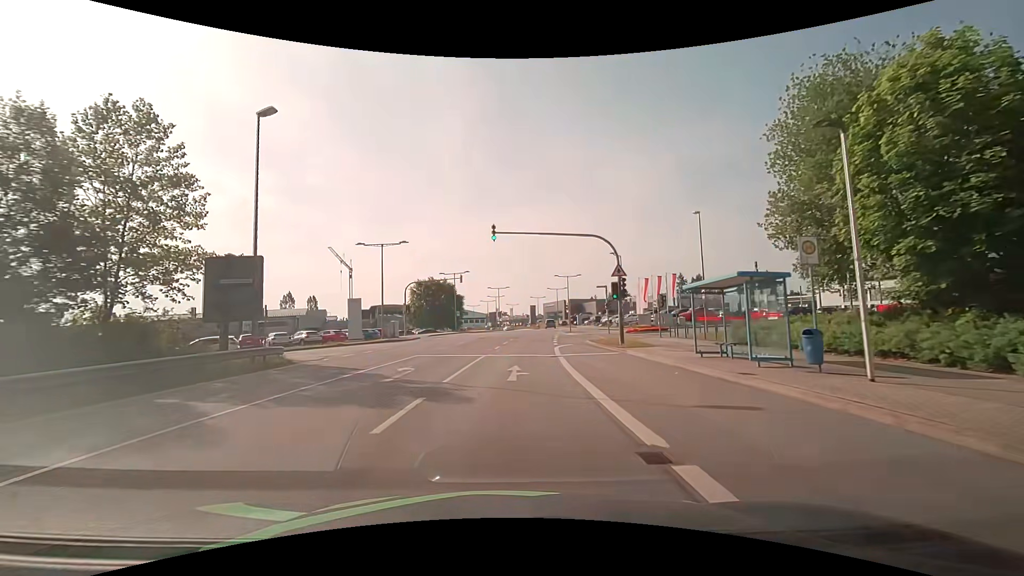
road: secondary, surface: asphalt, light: Day
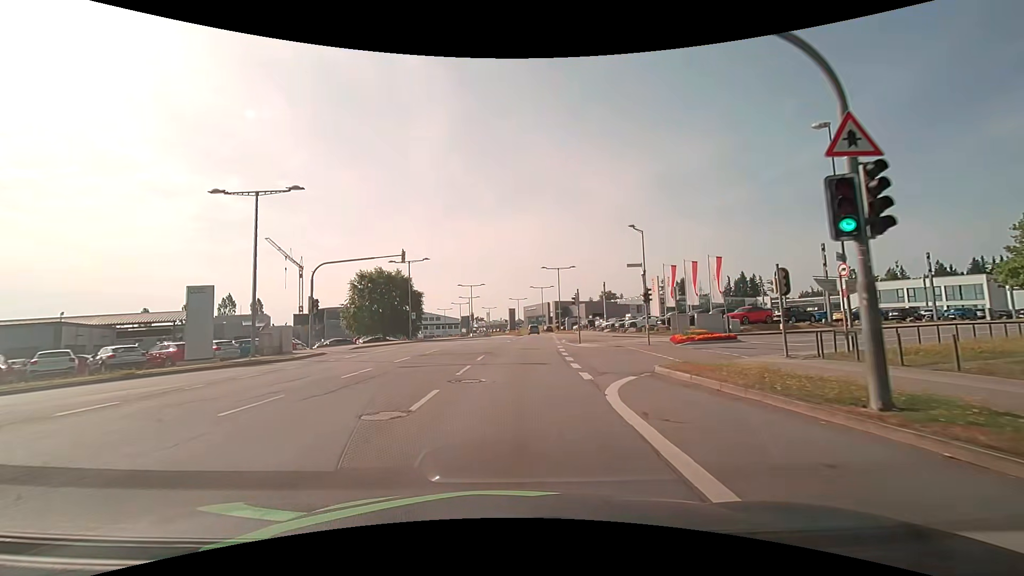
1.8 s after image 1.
(+0.5, +19.7) m; +3°
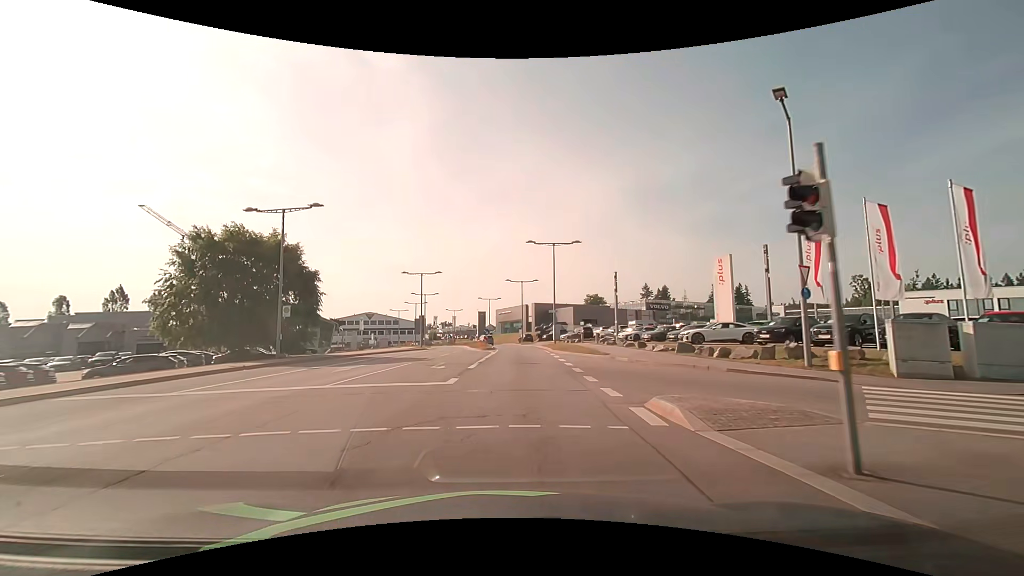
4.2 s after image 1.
(+0.5, +26.3) m; +3°
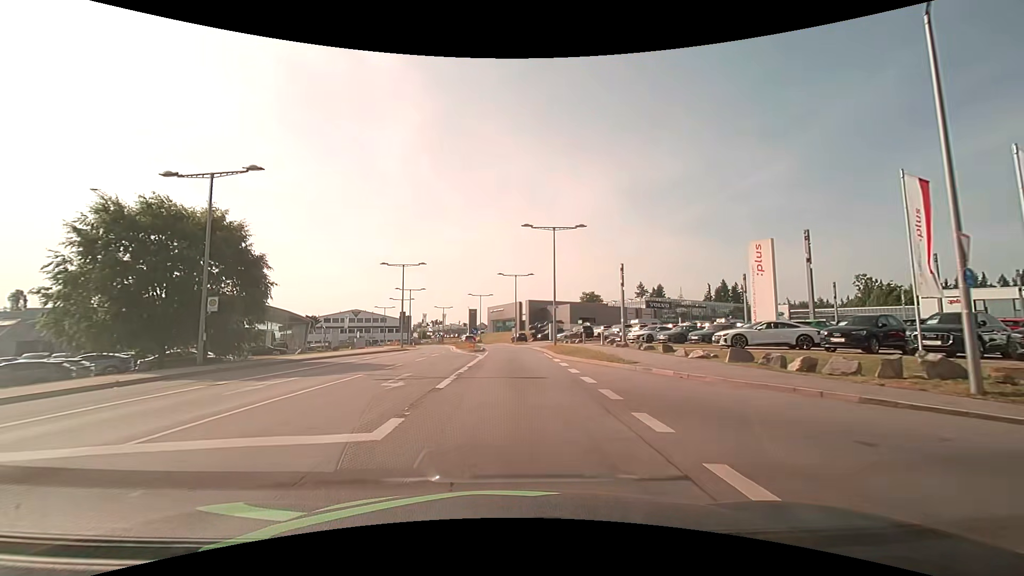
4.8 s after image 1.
(0.0, +6.5) m; +1°
(0, +10) (0, +20) (0, +30) (0, +40) (0, +50) (-1, +60) (-3, +70) (-6, +79) (-9, +89) (-13, +98) m
